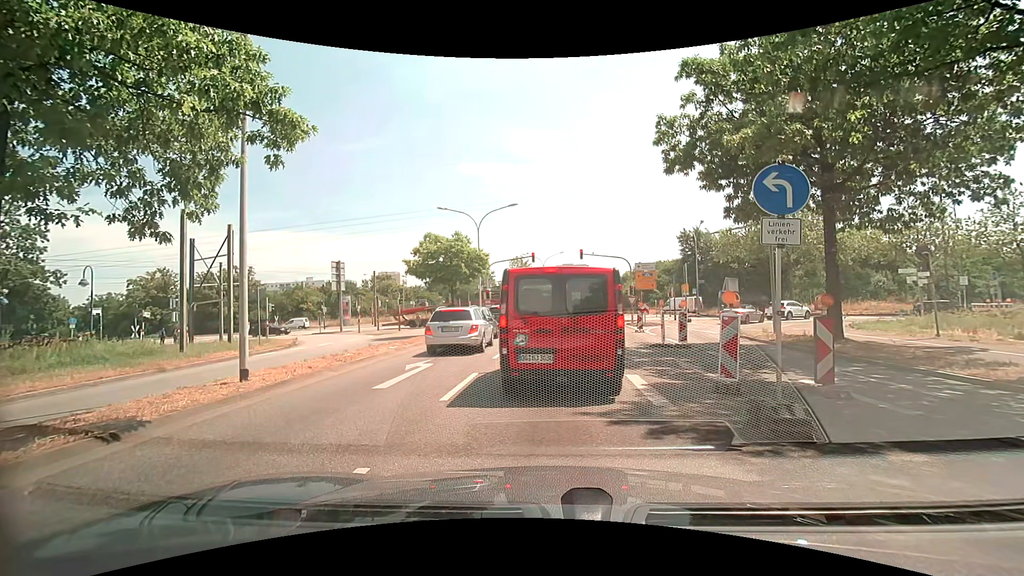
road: secondary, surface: asphalt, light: Day
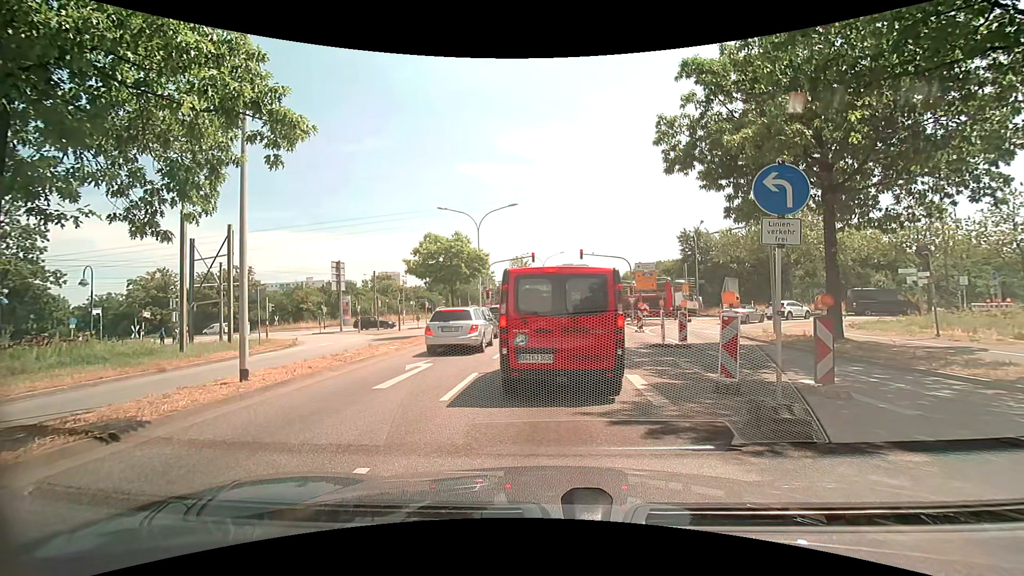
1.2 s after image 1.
(0.0, 0.0) m; 0°
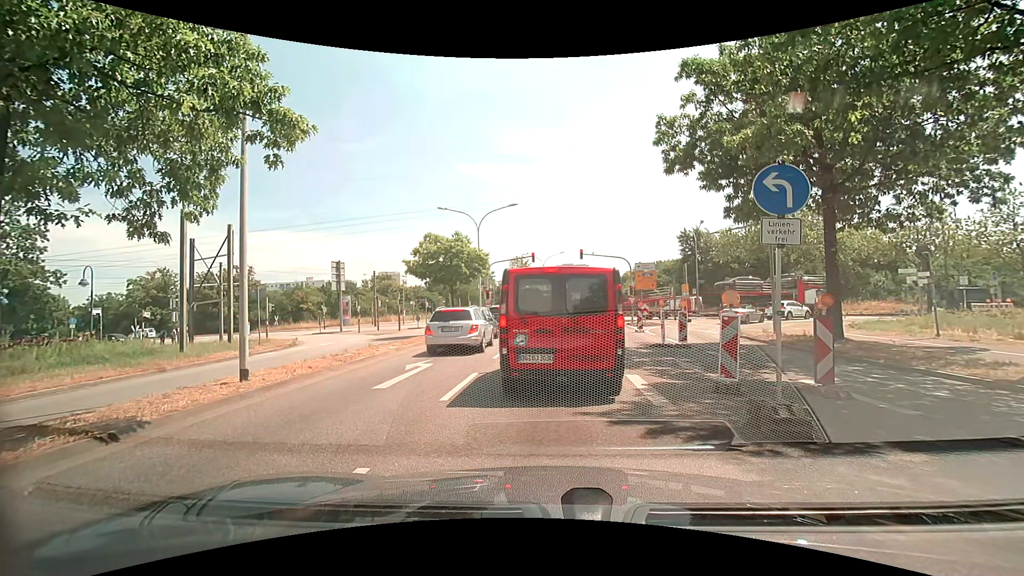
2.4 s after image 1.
(0.0, 0.0) m; 0°
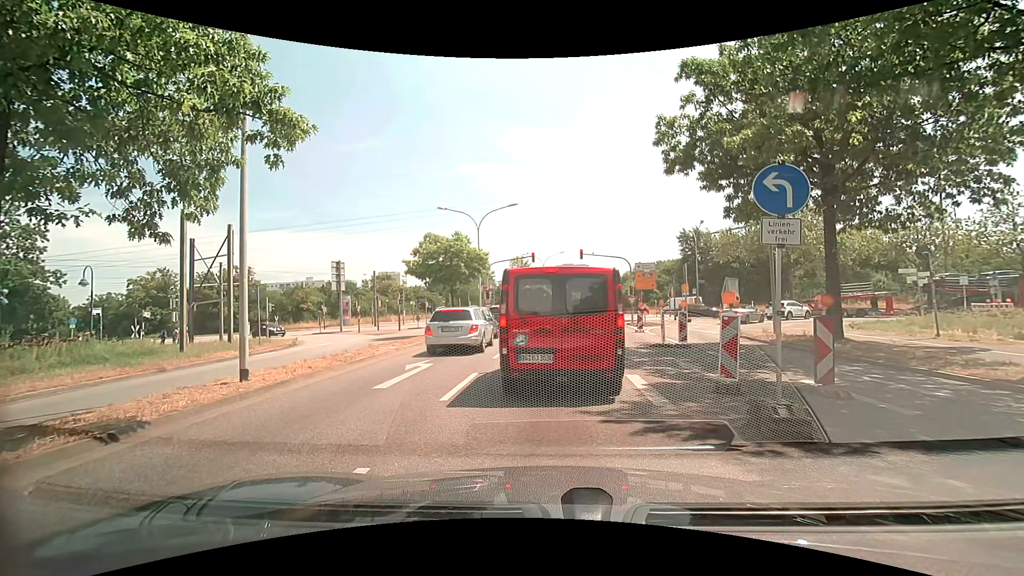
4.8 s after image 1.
(0.0, 0.0) m; 0°
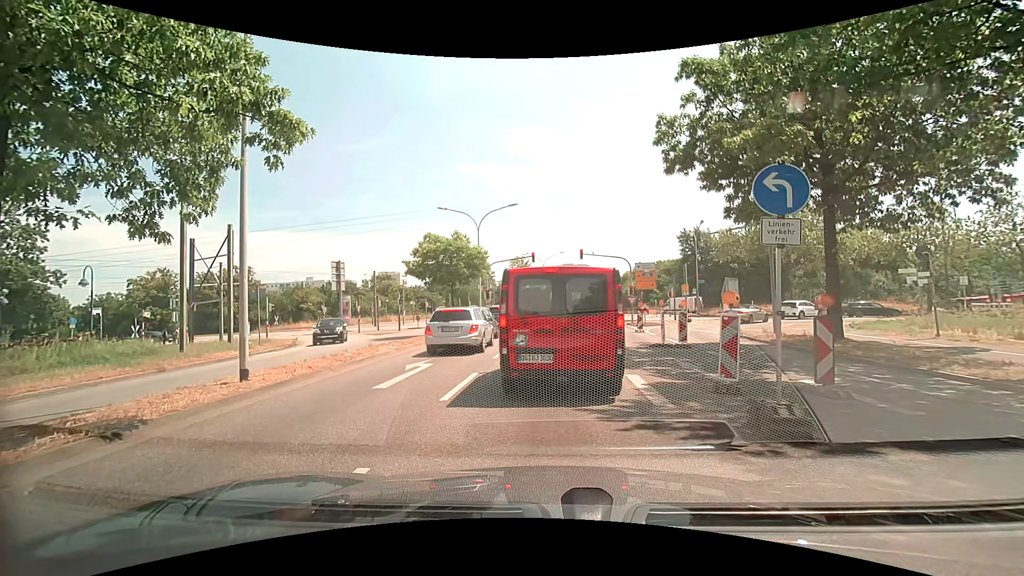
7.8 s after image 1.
(0.0, 0.0) m; 0°
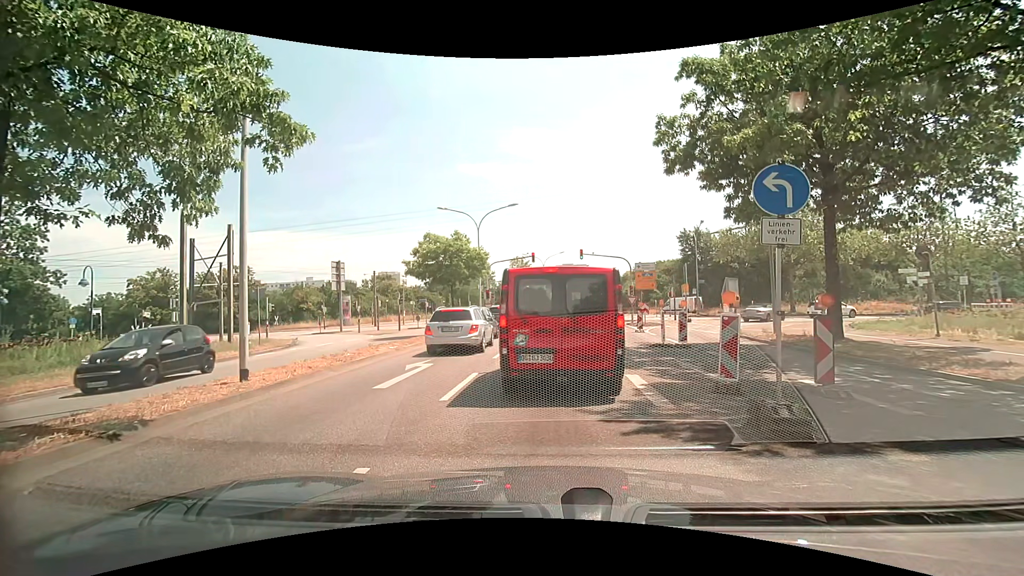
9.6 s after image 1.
(0.0, 0.0) m; 0°
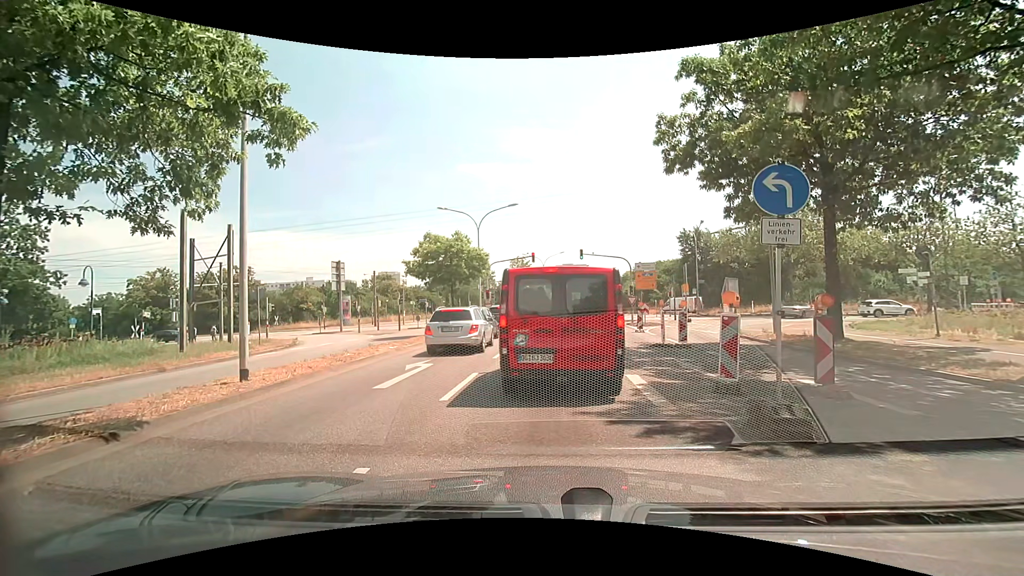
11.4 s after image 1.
(0.0, 0.0) m; 0°
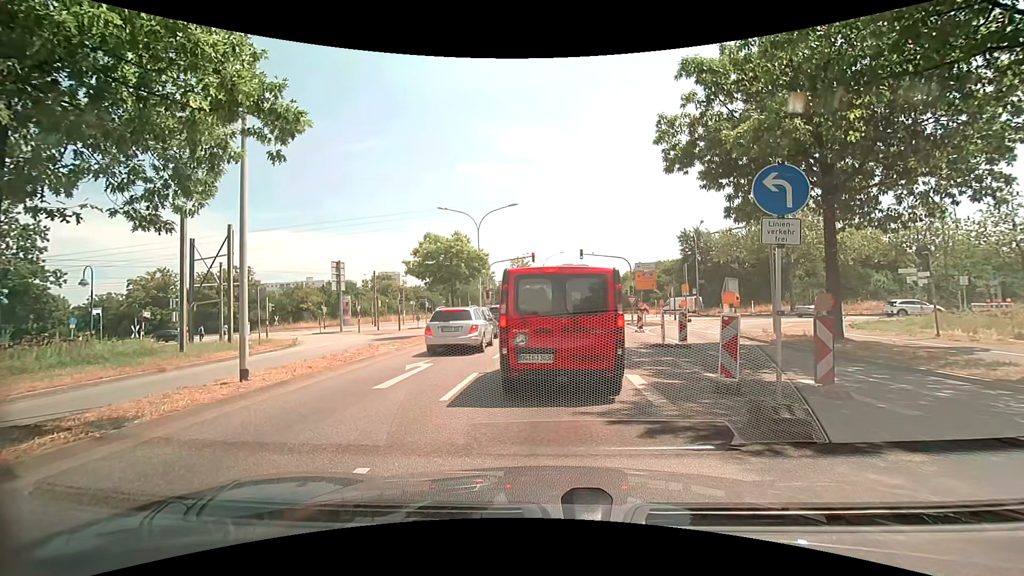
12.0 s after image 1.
(0.0, 0.0) m; 0°
(0, +10) (0, +20) (0, +30) (+1, +40) (+1, +50) (-2, +60) (-7, +68) (-16, +72) (-26, +74) (-36, +75) m
